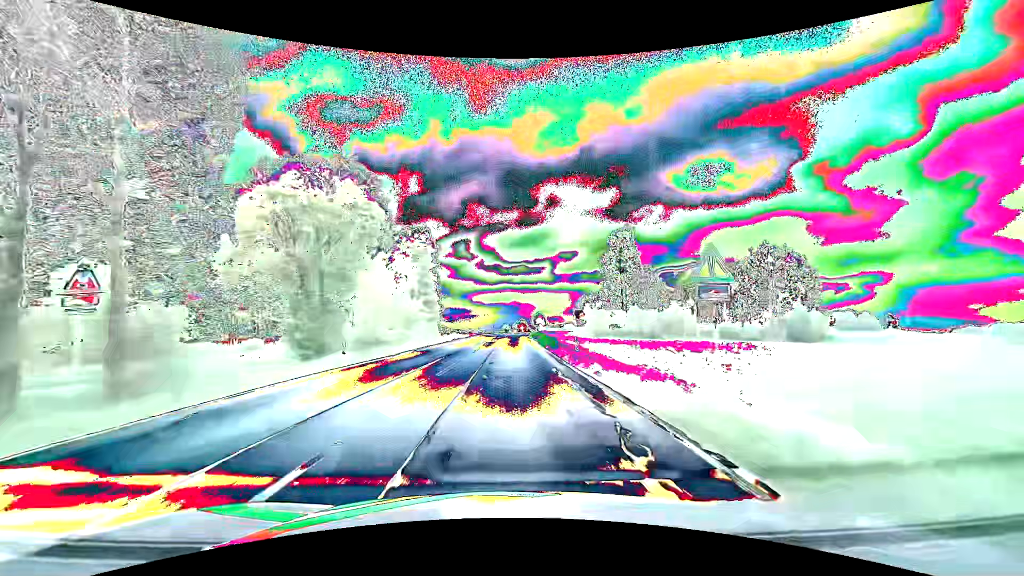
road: primary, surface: asphalt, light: Day
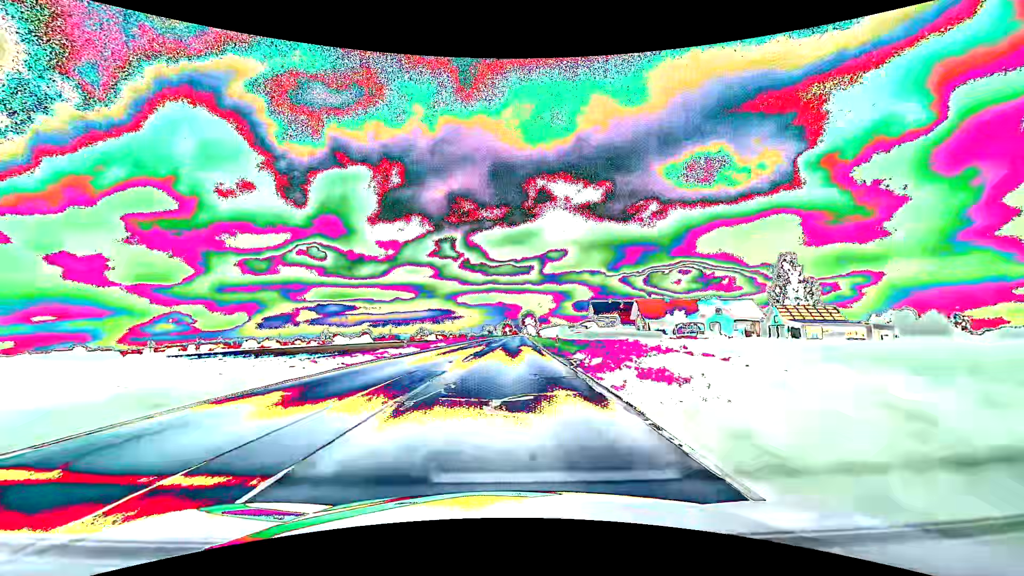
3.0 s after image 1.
(+1.4, +78.8) m; +2°
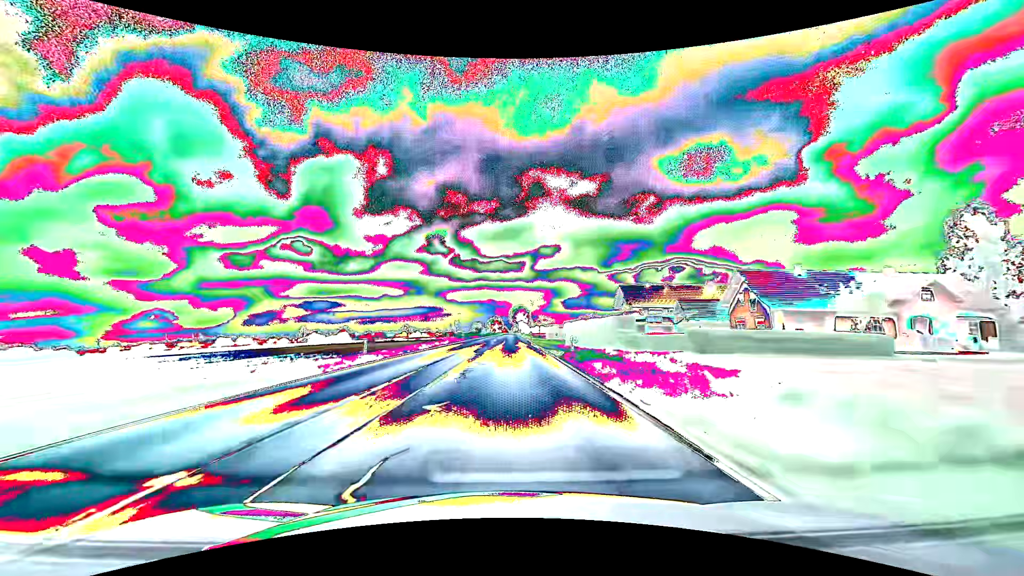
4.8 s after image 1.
(+0.5, +47.4) m; +1°
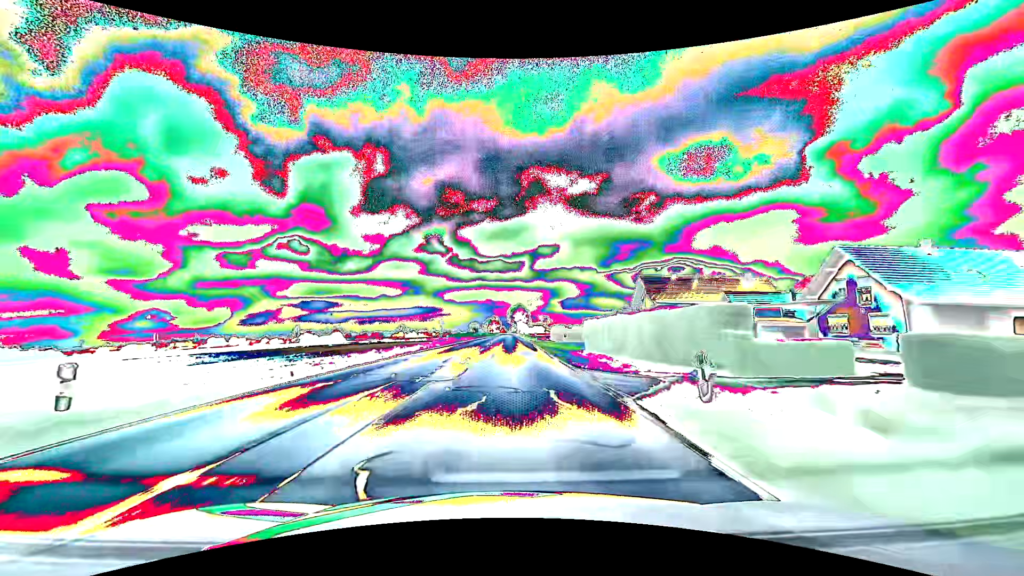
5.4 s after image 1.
(0.0, +15.8) m; 0°
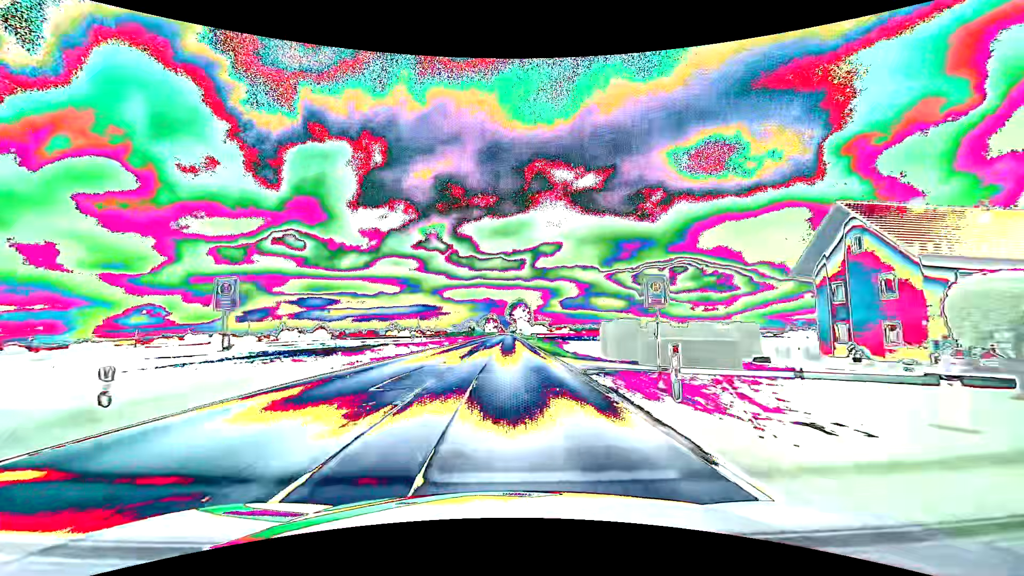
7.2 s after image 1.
(+0.2, +47.6) m; 0°
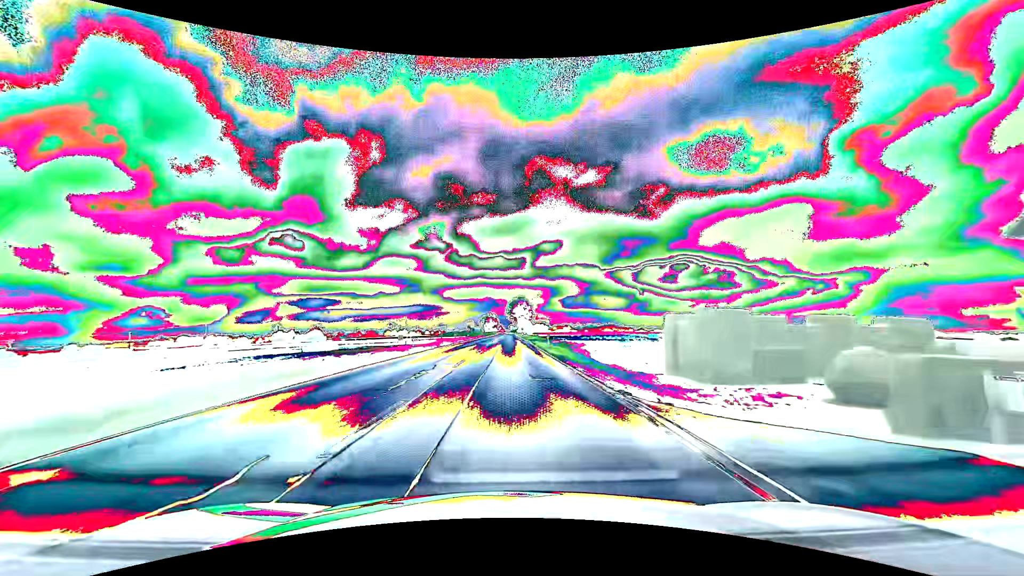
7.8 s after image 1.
(0.0, +15.9) m; 0°
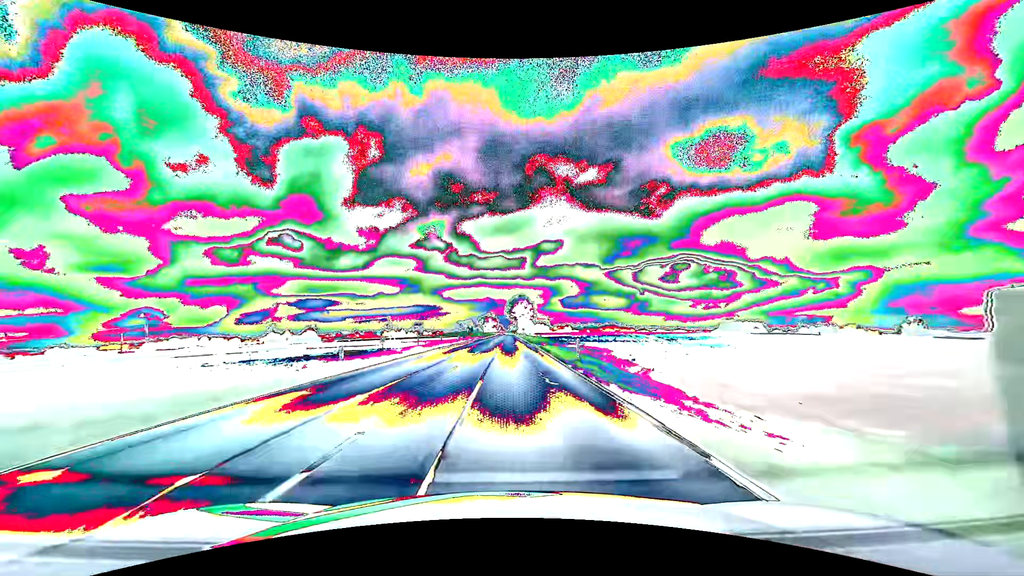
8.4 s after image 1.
(0.0, +15.9) m; 0°
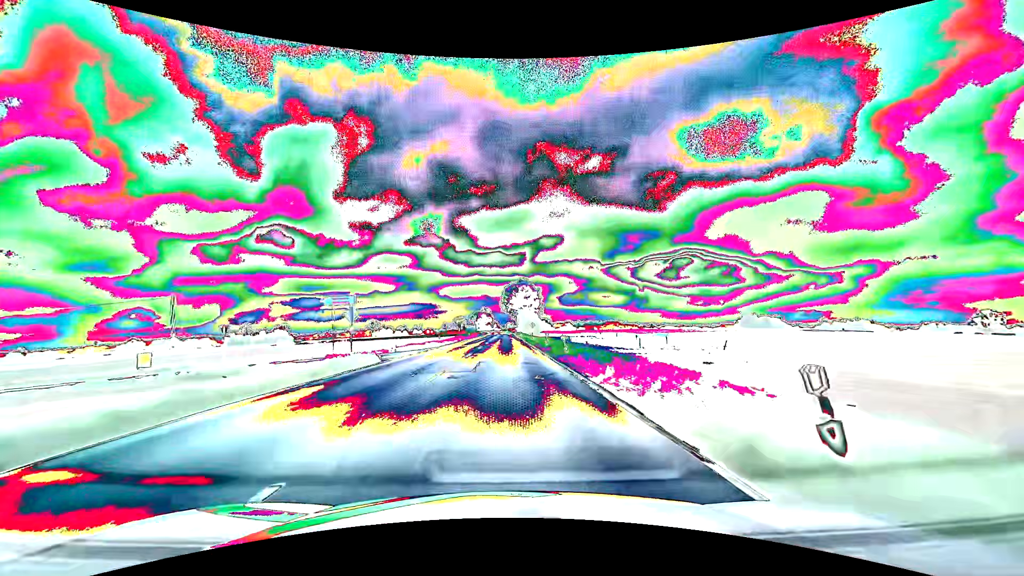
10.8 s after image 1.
(+0.1, +63.4) m; 0°
(0, +10) (0, +20) (0, +30) (0, +40) (0, +50) (0, +60) (0, +70) (0, +80) (0, +90) (0, +100) m
